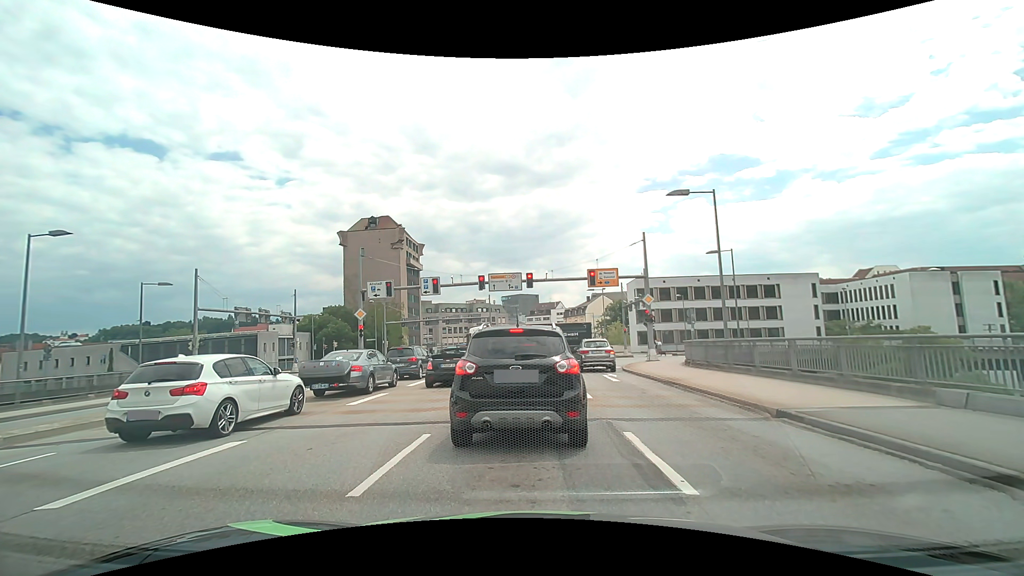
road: primary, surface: asphalt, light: Day
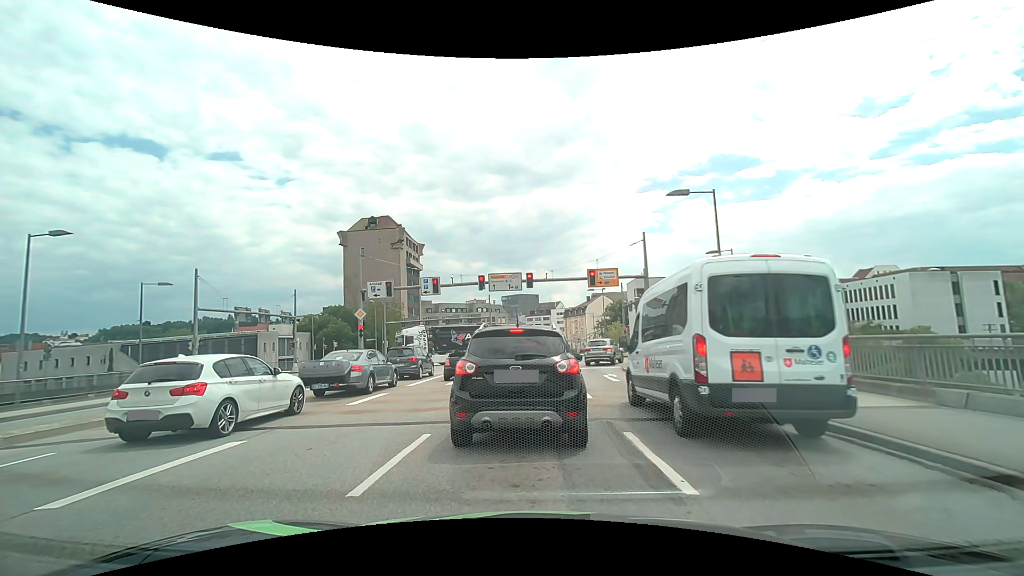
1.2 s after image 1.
(0.0, 0.0) m; 0°
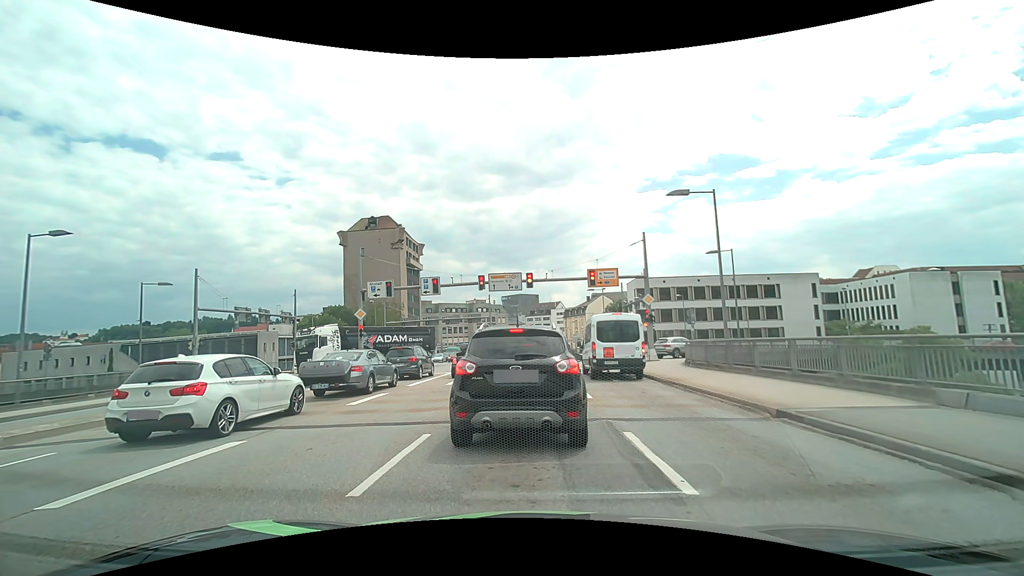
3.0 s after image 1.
(0.0, 0.0) m; 0°
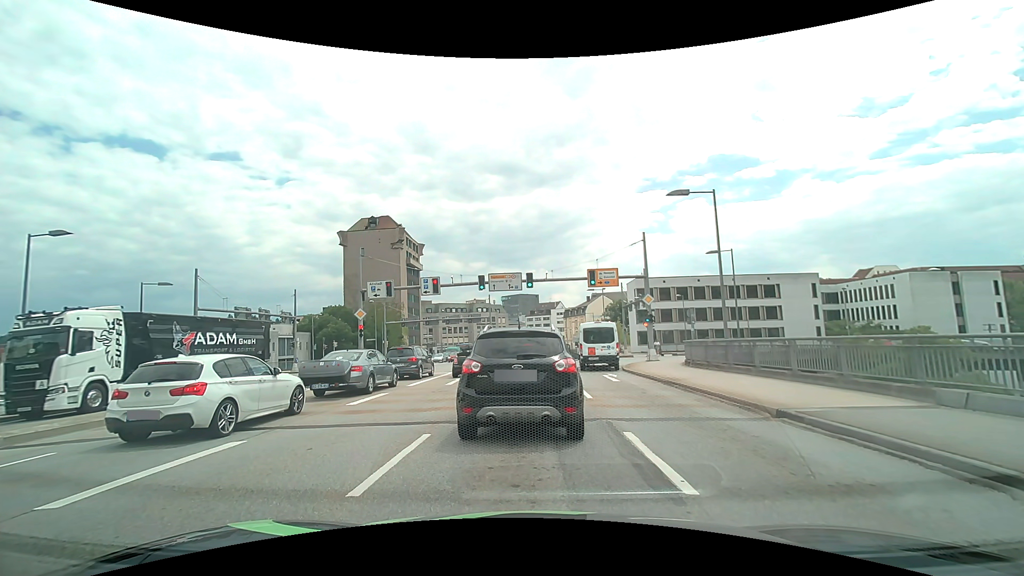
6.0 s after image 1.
(0.0, 0.0) m; 0°
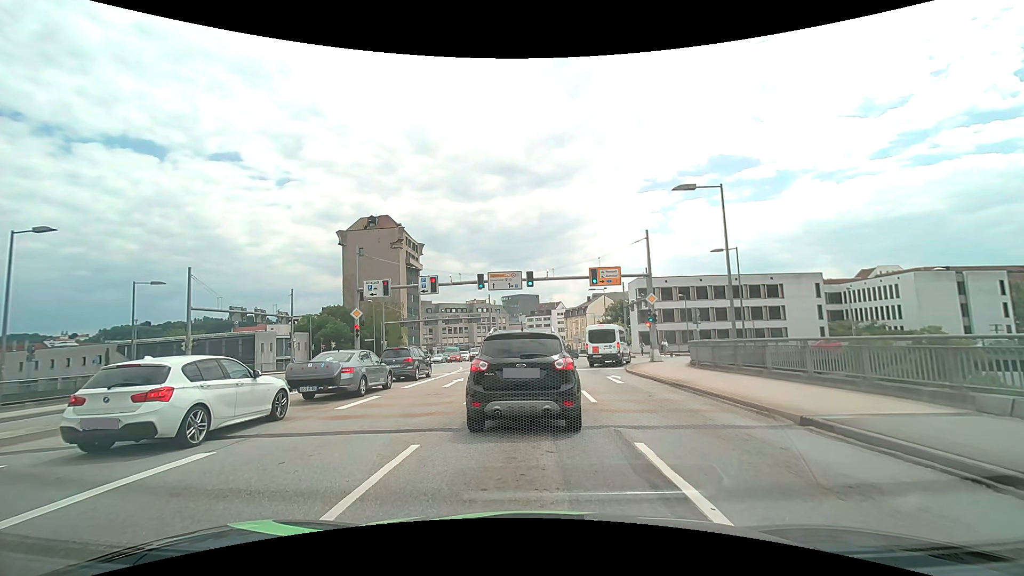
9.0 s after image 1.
(0.0, +0.8) m; 0°
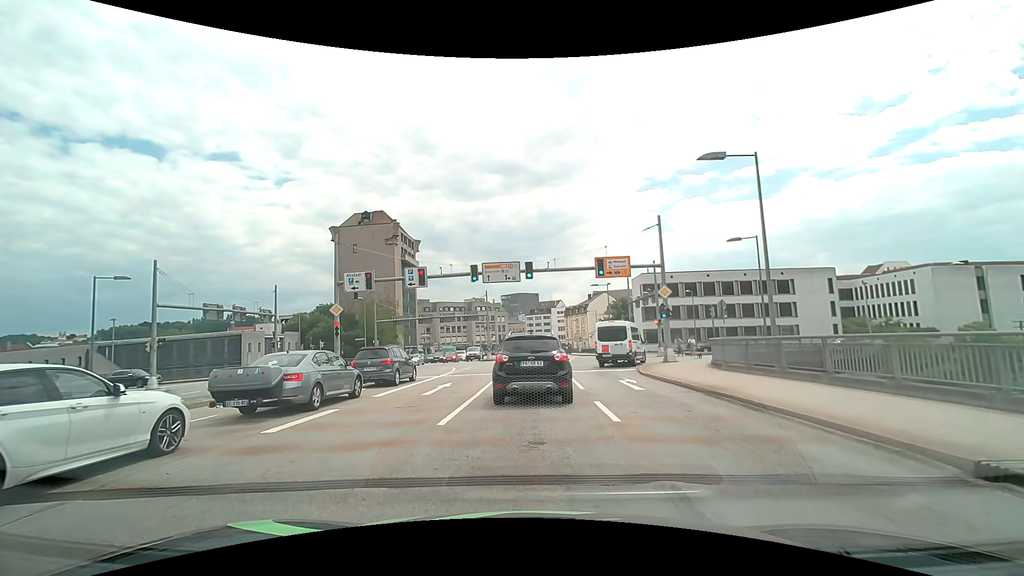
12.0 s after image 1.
(0.0, +3.4) m; +1°
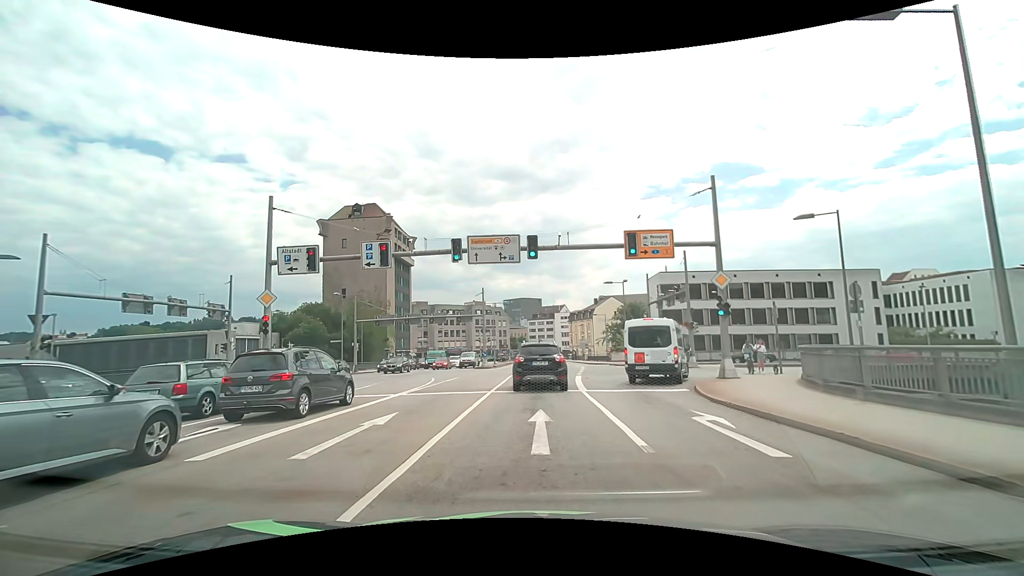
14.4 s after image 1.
(-0.1, +8.4) m; +1°
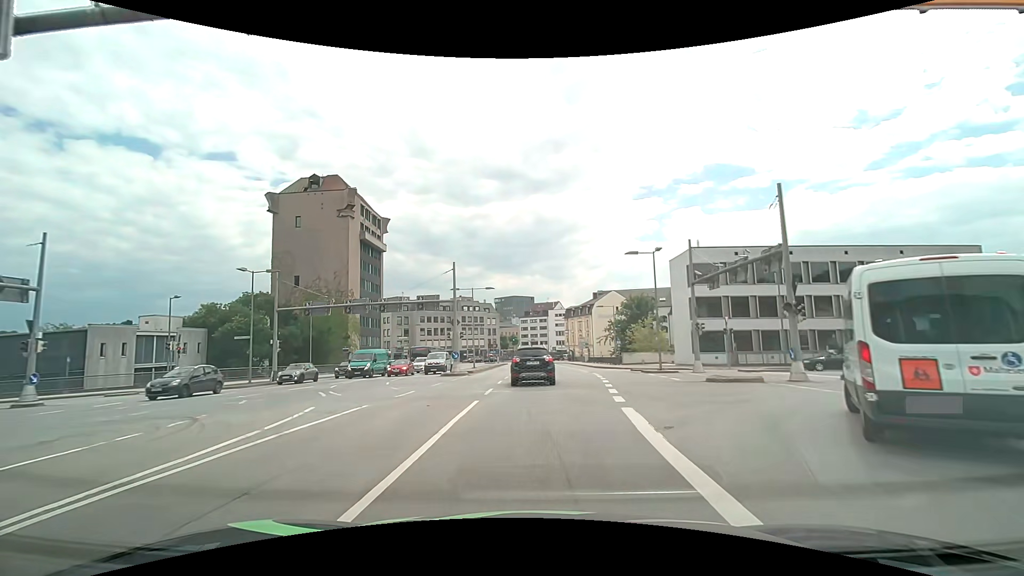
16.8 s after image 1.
(-0.2, +15.7) m; 0°
(0, +10) (0, +20) (0, +30) (0, +40) (0, +50) (0, +60) (0, +70) (0, +80) (0, +90) (0, +100) m
